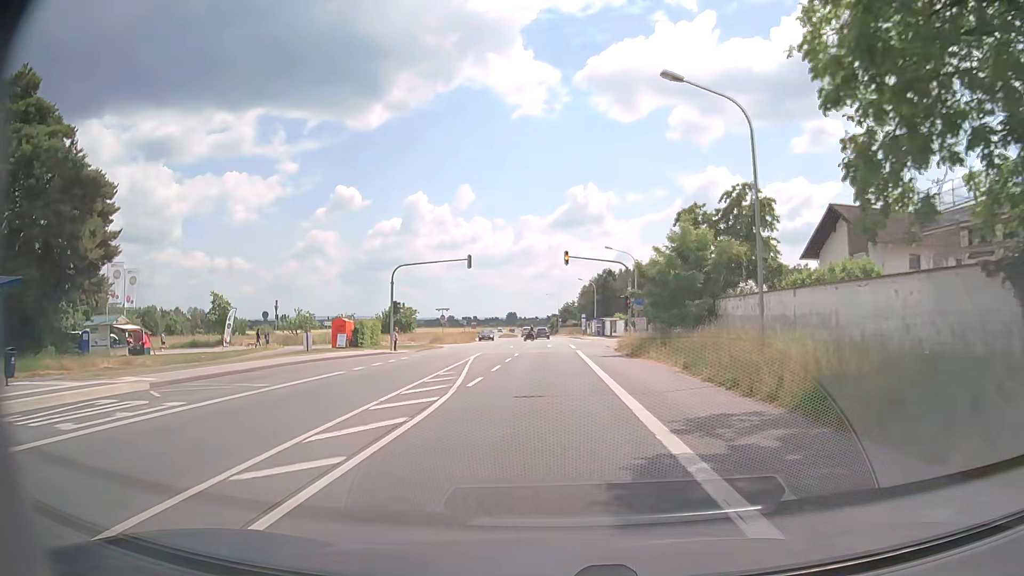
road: primary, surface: asphalt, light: Day
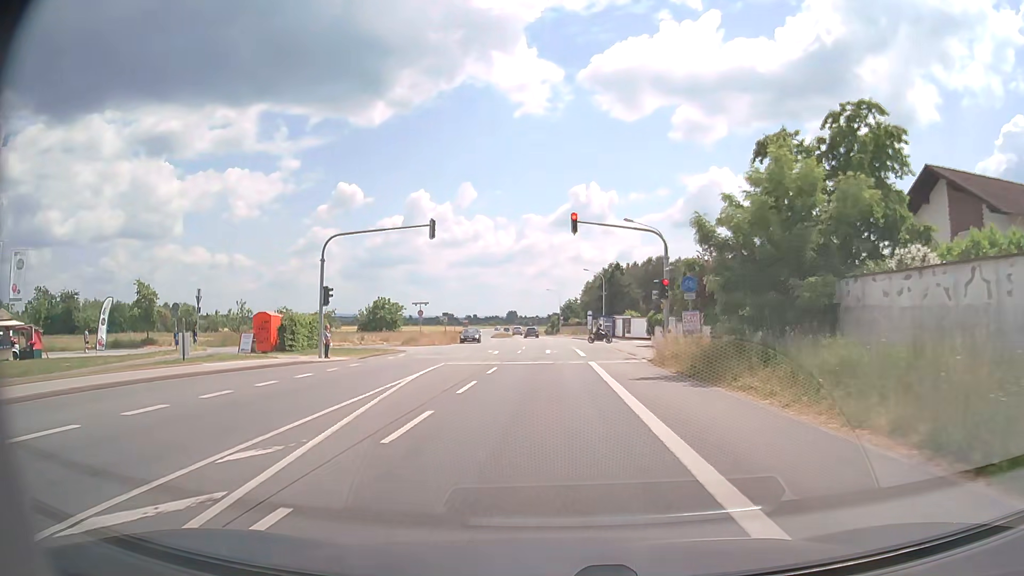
(0.0, +13.6) m; 0°
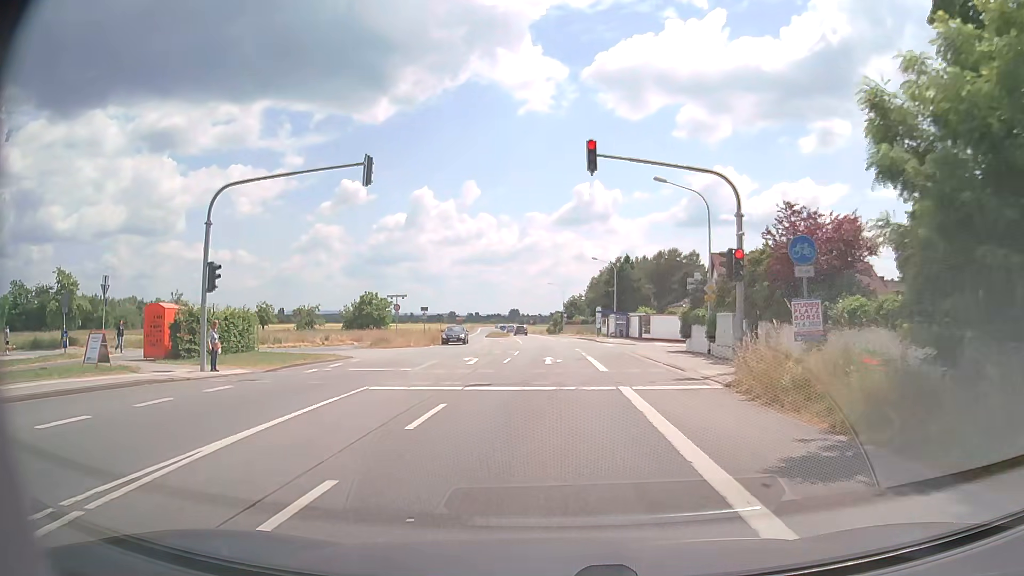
(0.0, +10.8) m; 0°
